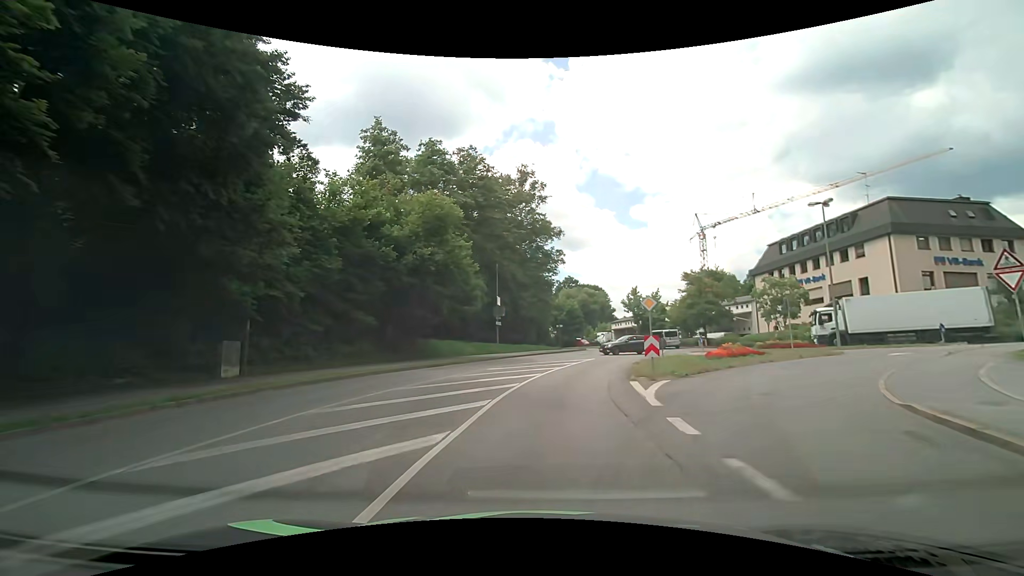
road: unclassified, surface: asphalt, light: Day
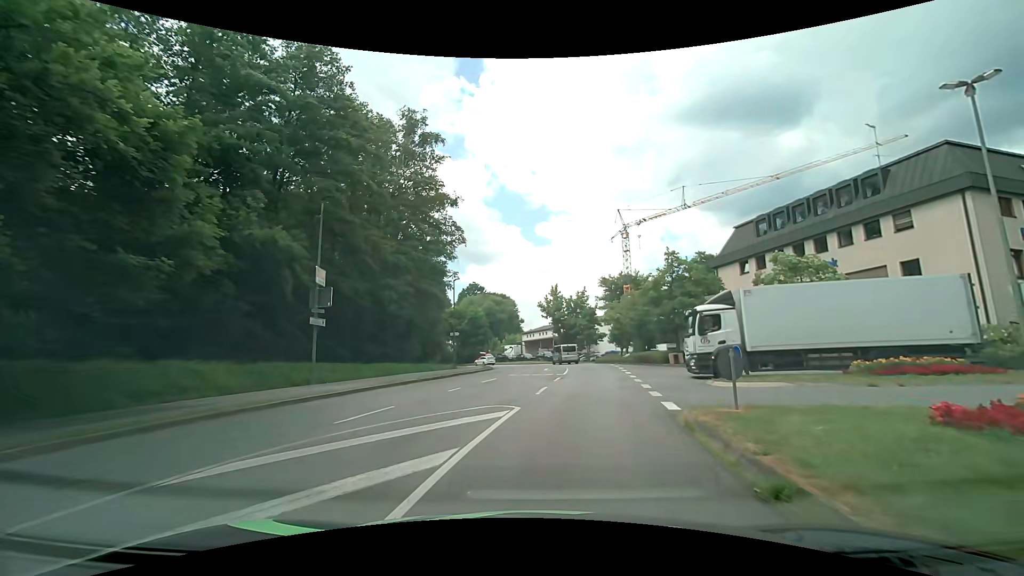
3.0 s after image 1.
(+2.3, +20.9) m; +11°
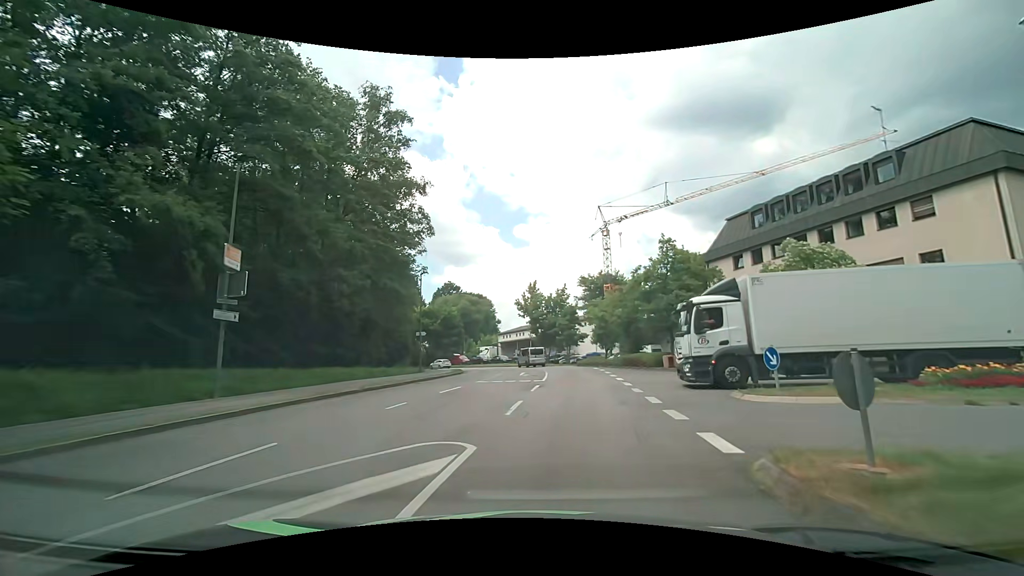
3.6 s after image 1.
(+0.2, +4.5) m; +3°
